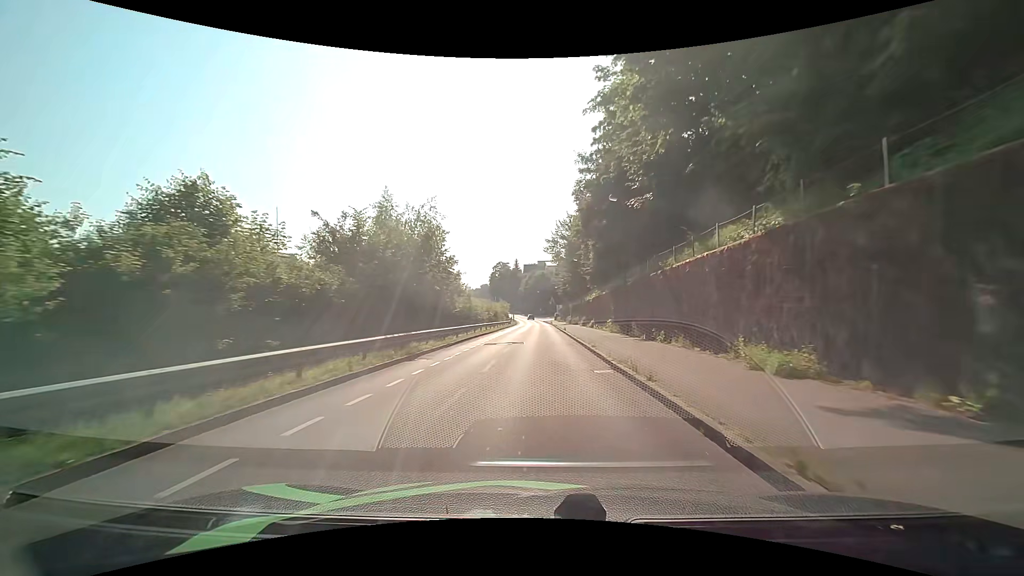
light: Day
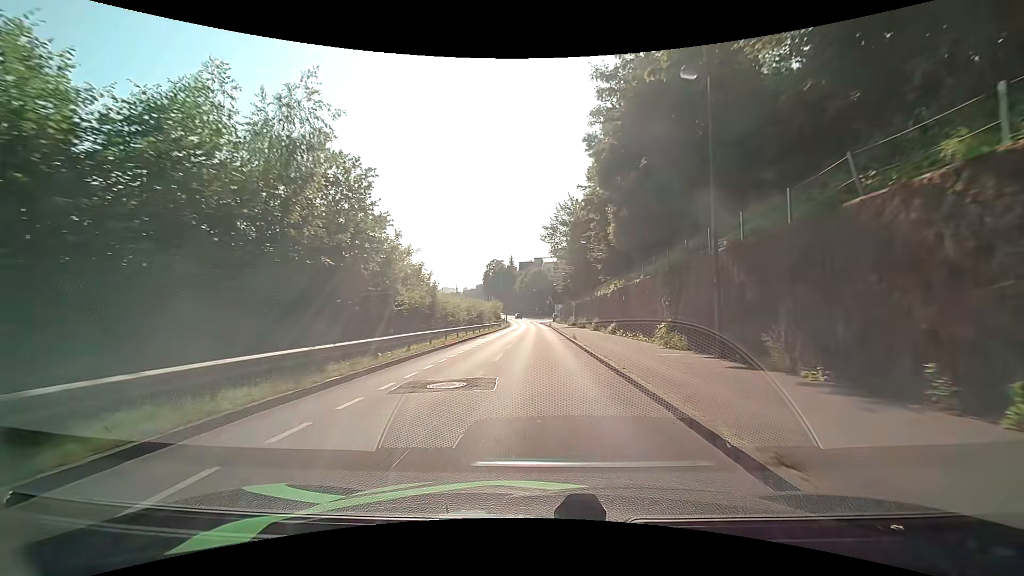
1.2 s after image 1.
(+0.1, +14.7) m; +1°
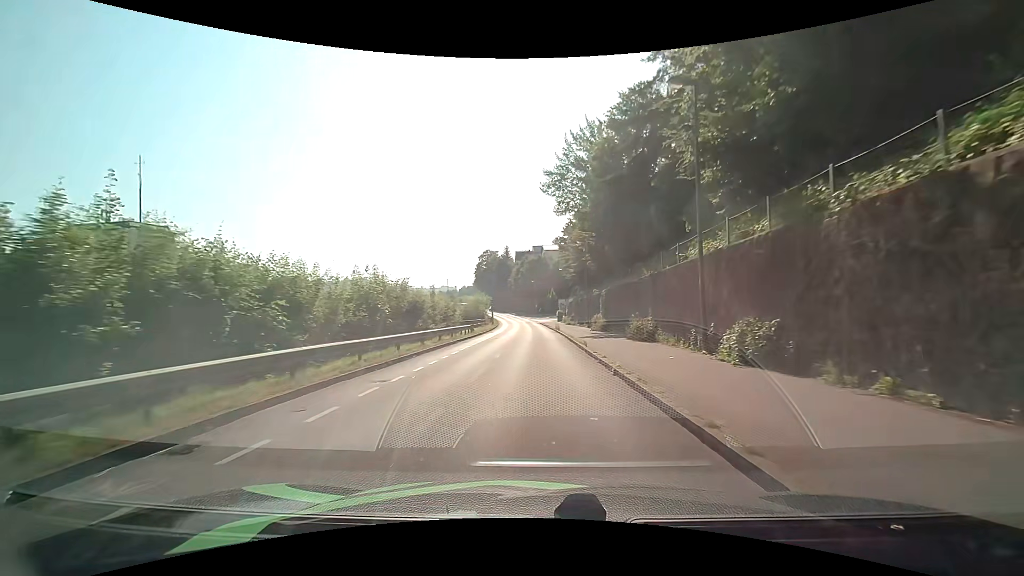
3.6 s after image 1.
(0.0, +29.4) m; 0°
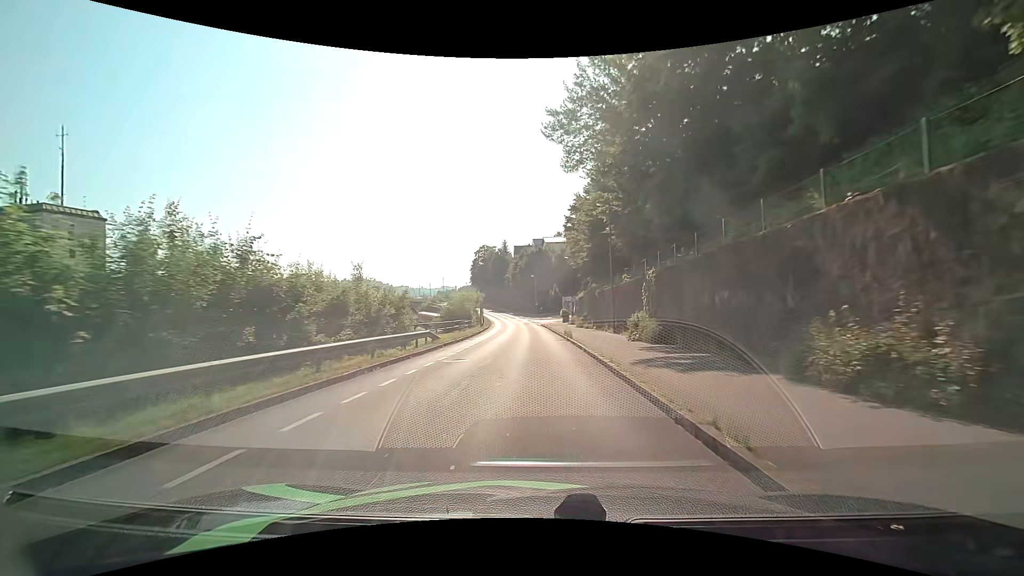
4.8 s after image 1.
(-0.1, +14.8) m; 0°
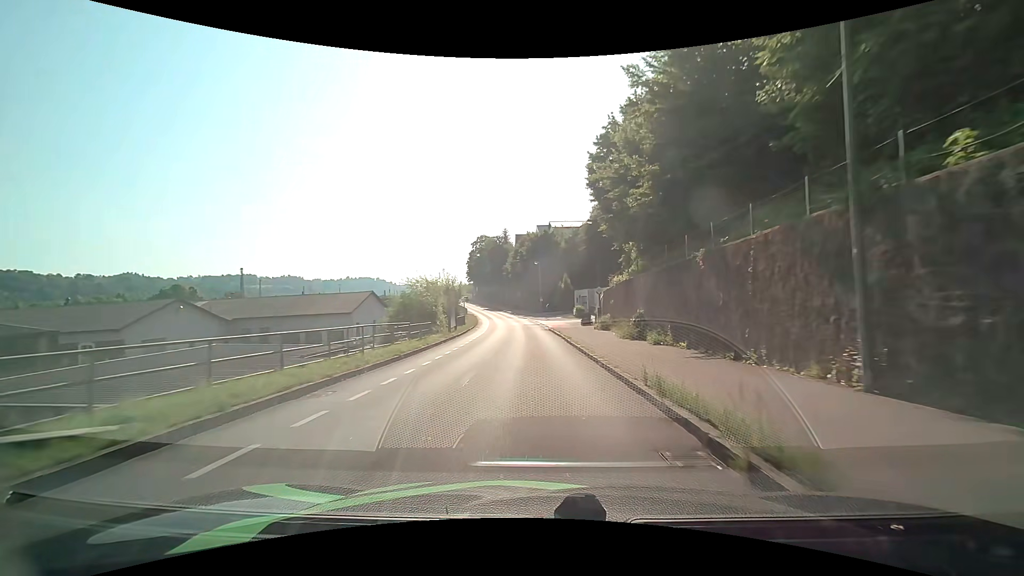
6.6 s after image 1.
(-0.2, +22.1) m; 0°
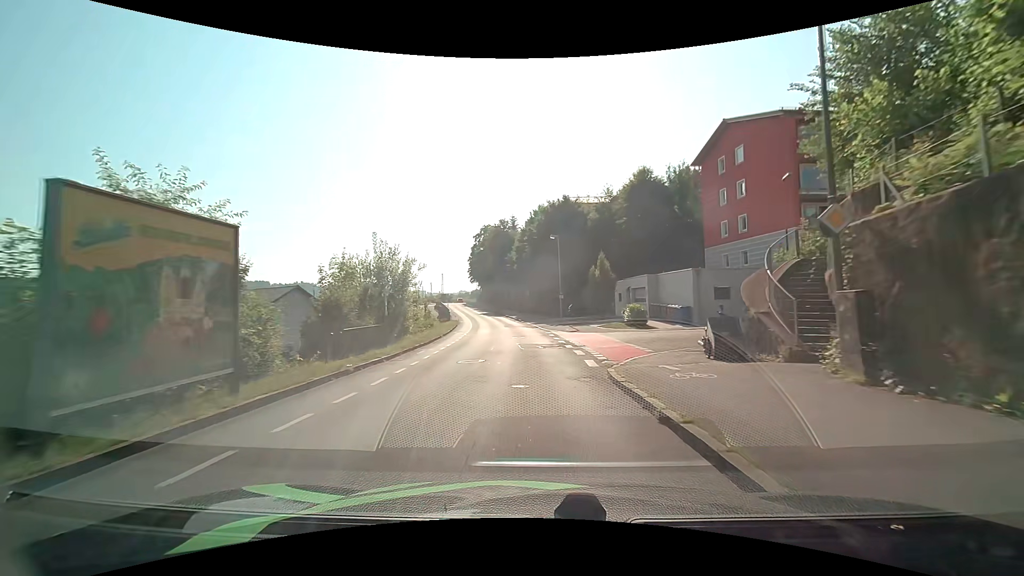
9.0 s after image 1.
(-0.5, +28.4) m; -2°
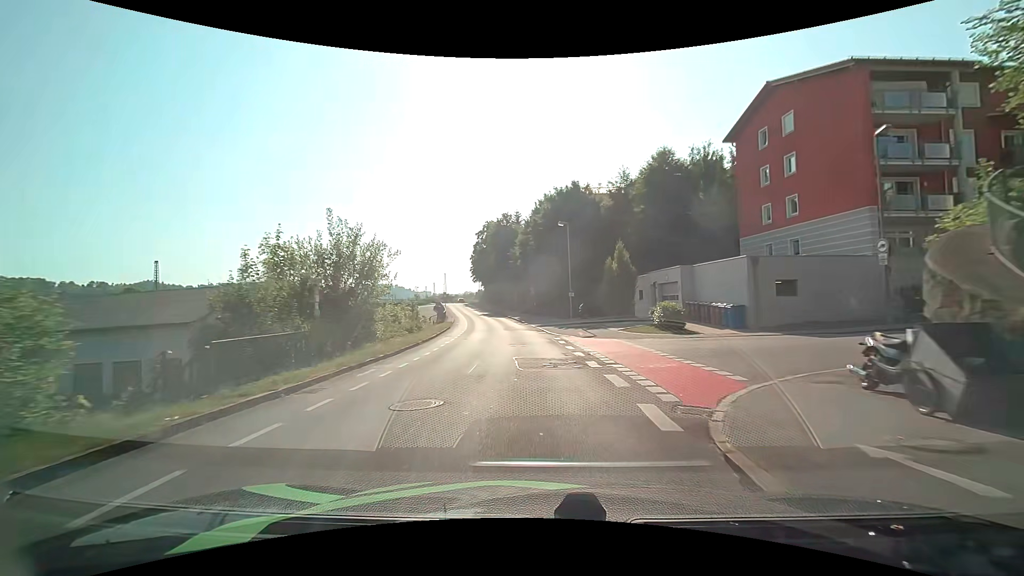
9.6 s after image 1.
(0.0, +6.9) m; 0°
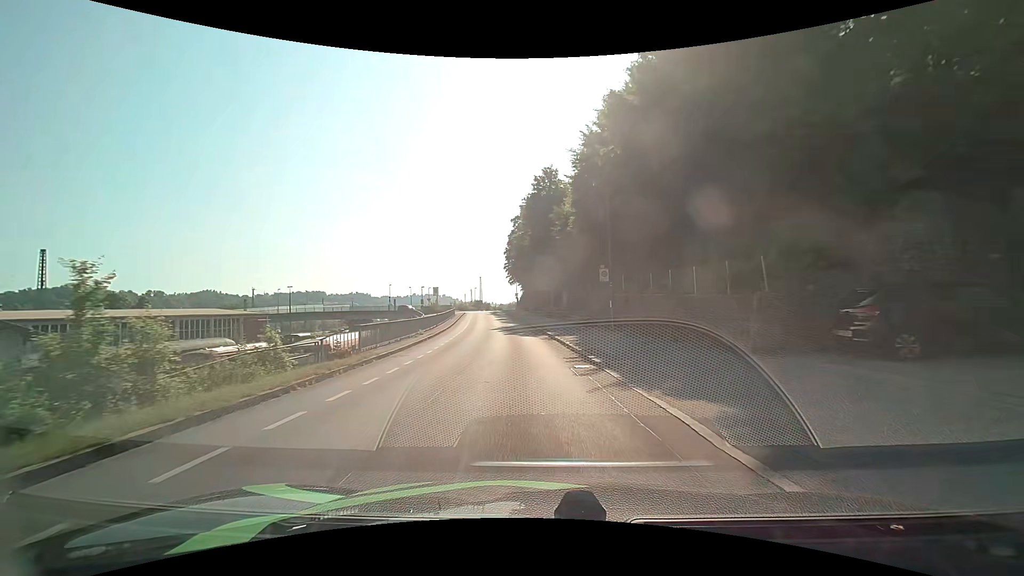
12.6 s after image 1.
(-1.8, +33.7) m; -6°
(0, +10) (-1, +20) (-2, +30) (-3, +40) (-4, +50) (-5, +60) (-6, +70) (-7, +80) (-9, +90) (-10, +99) m
